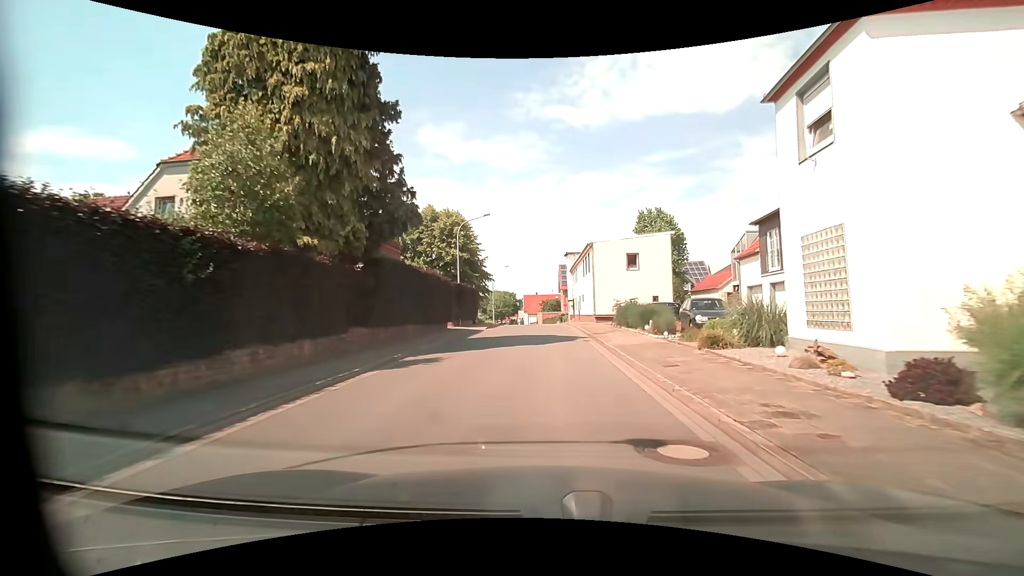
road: unclassified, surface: asphalt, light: Day
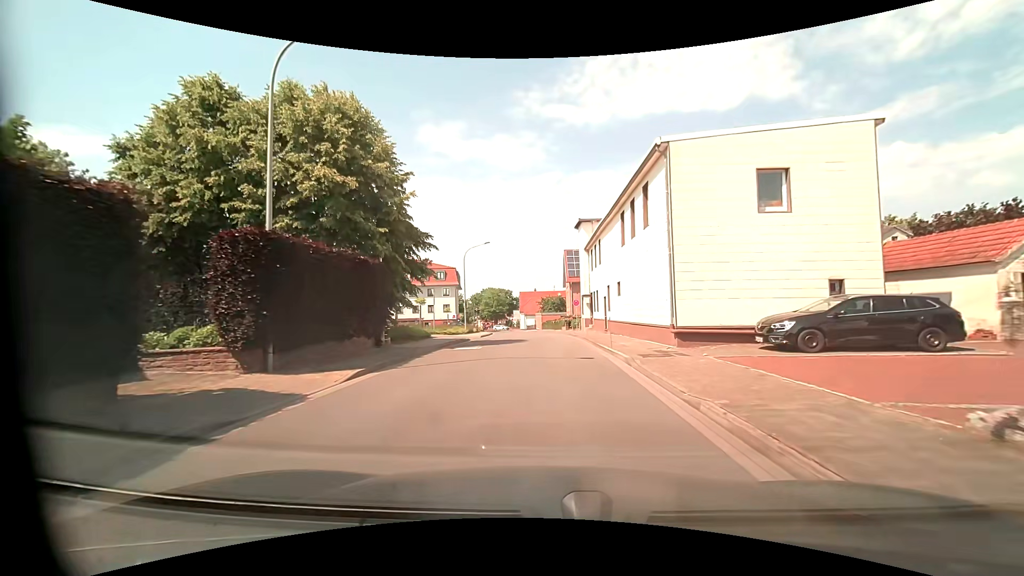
(0.0, +24.2) m; 0°
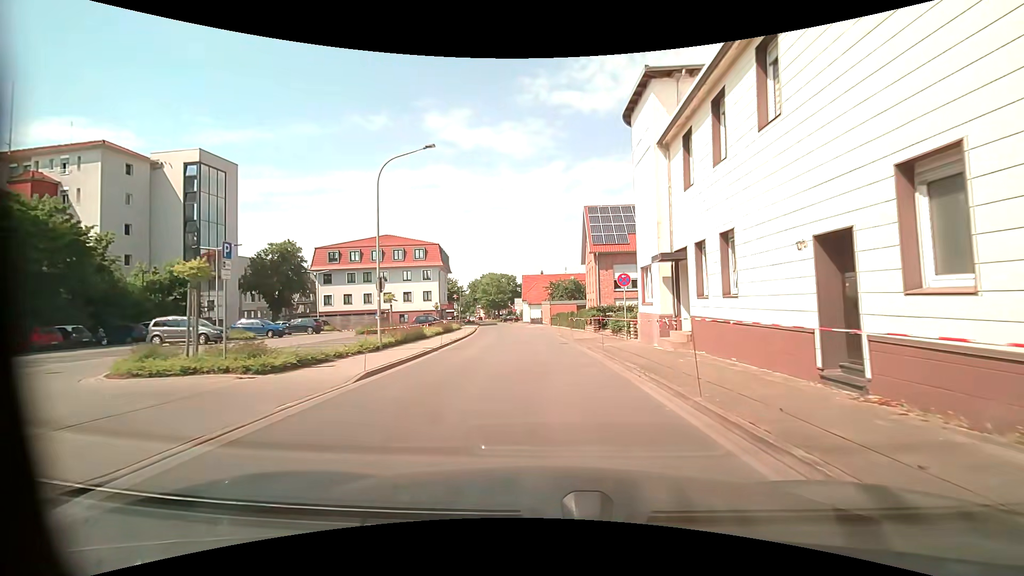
(-0.2, +24.3) m; 0°
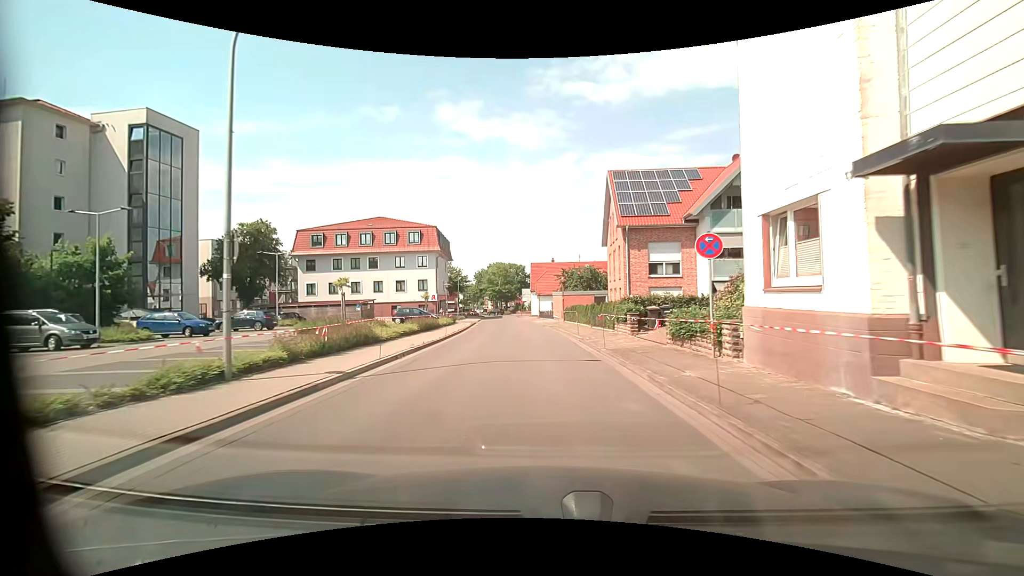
(-0.2, +9.9) m; -2°
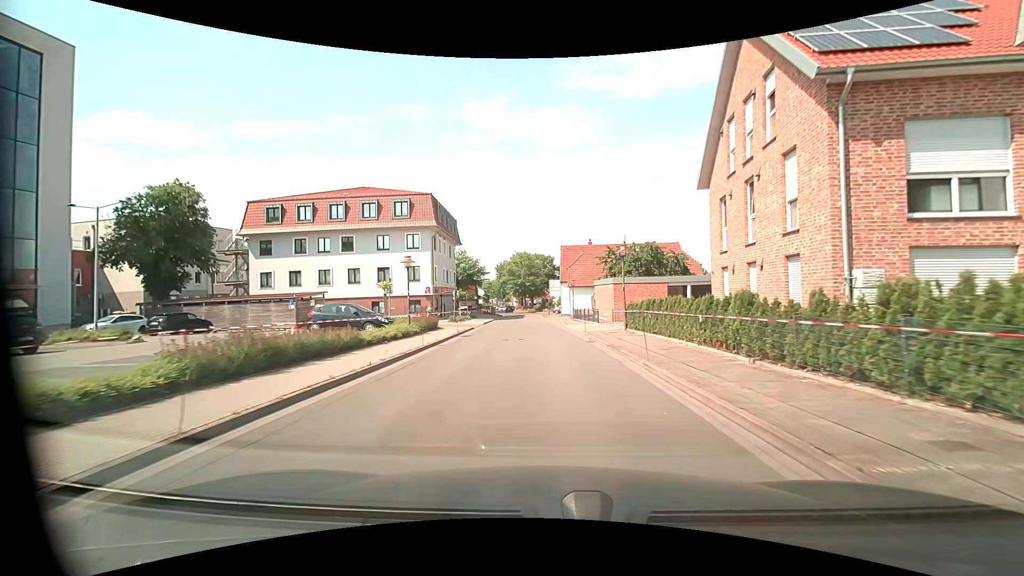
(-0.7, +20.0) m; -4°
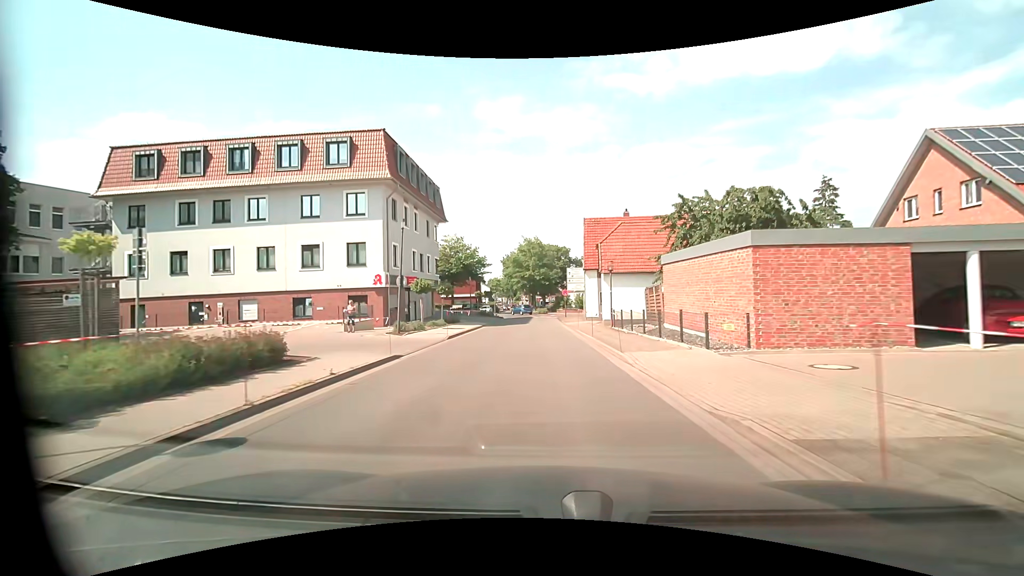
(-0.3, +19.6) m; -1°
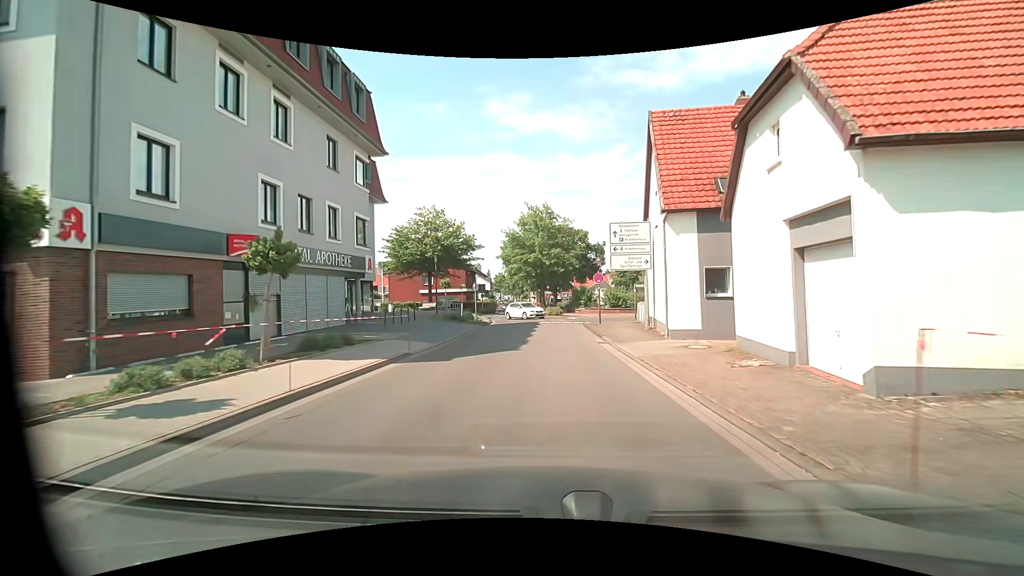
(-0.4, +24.2) m; -1°
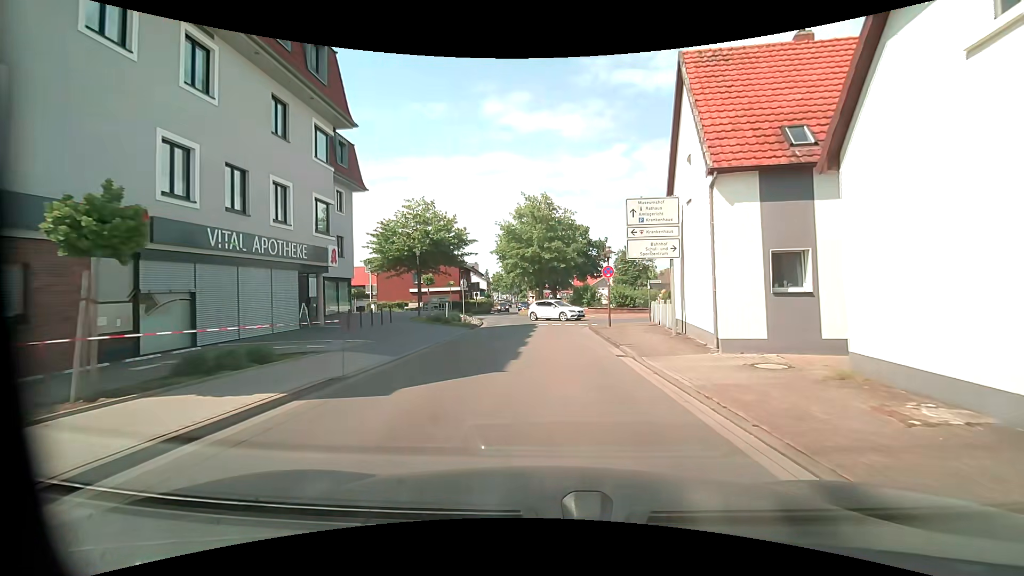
(0.0, +4.8) m; 0°
